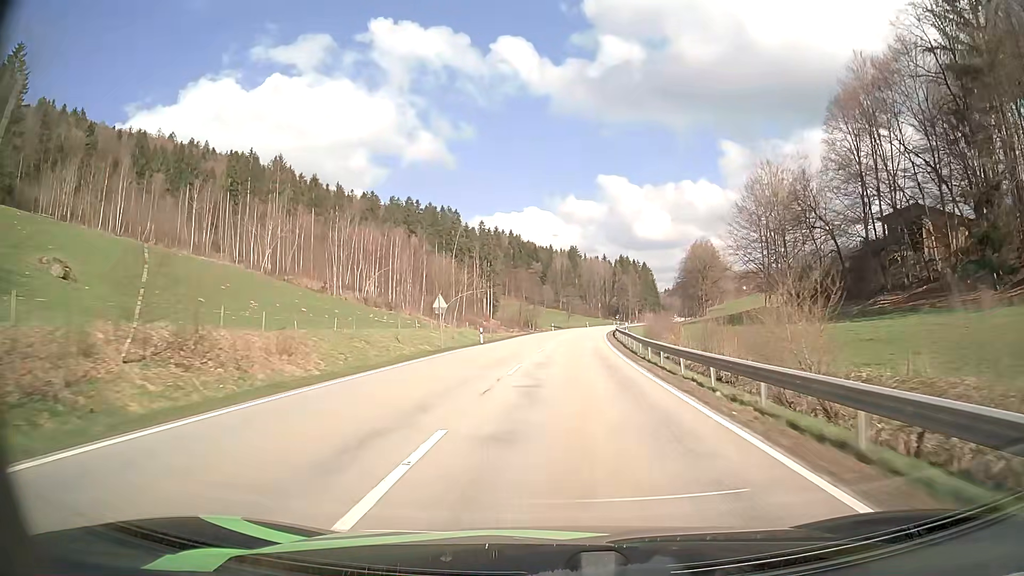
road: secondary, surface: asphalt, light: Day
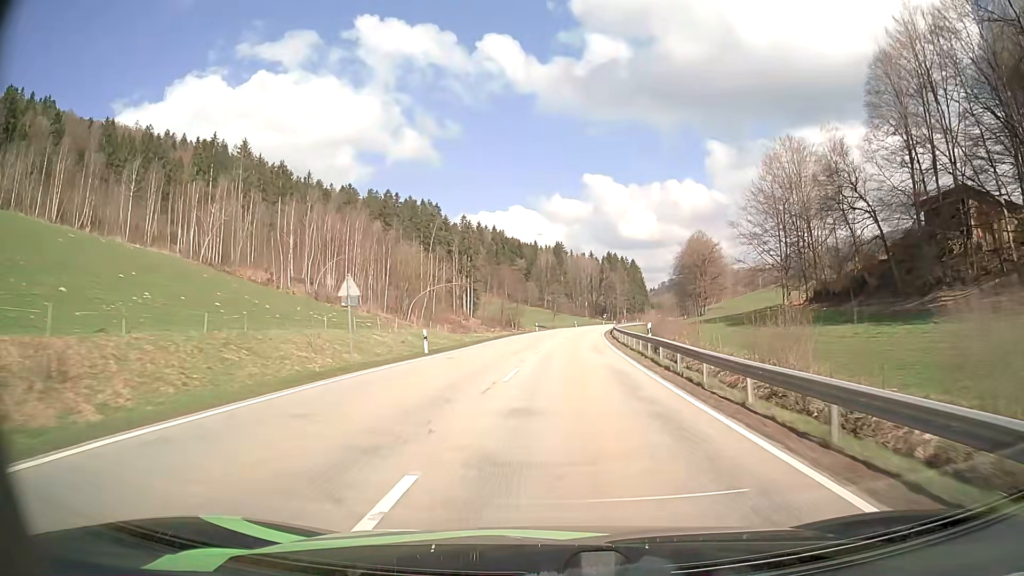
(+0.2, +15.3) m; +1°
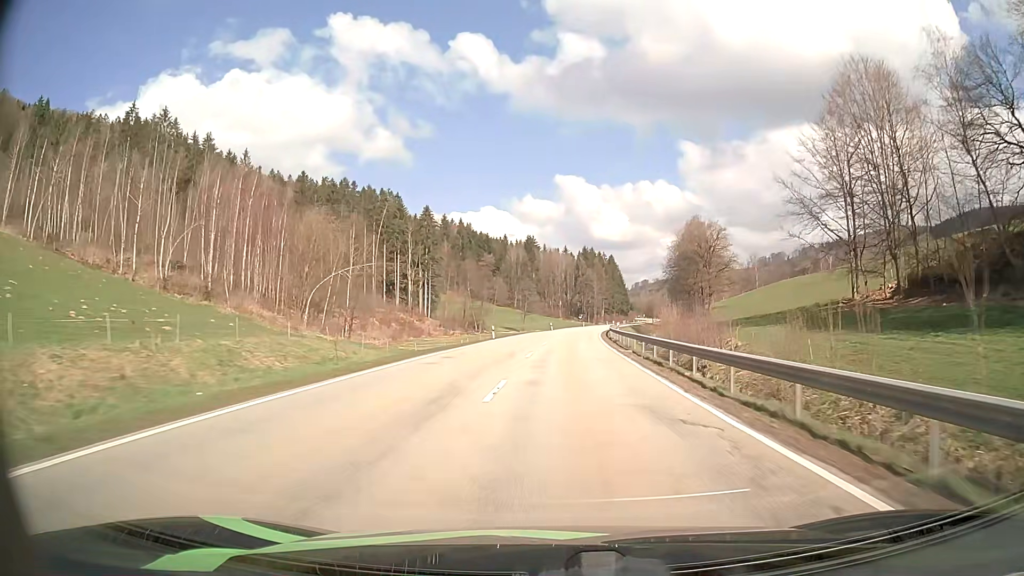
(+0.6, +30.4) m; +2°
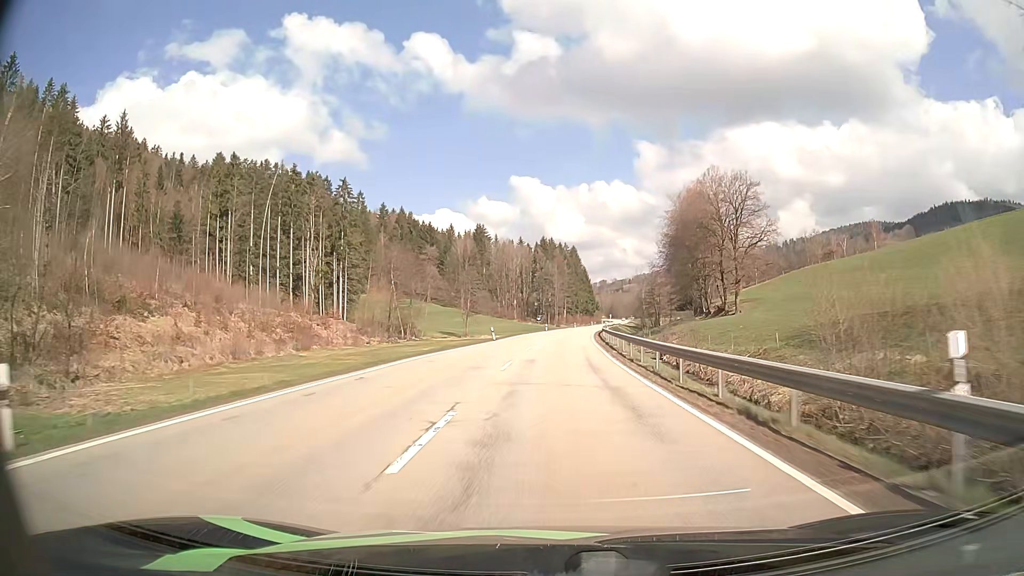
(+1.4, +45.3) m; +4°
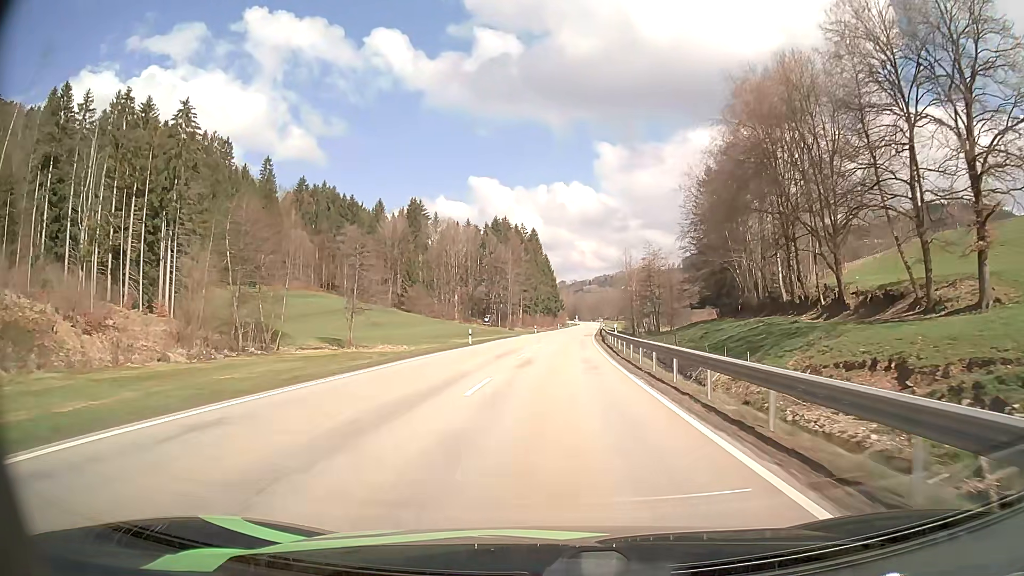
(+1.9, +60.3) m; +4°
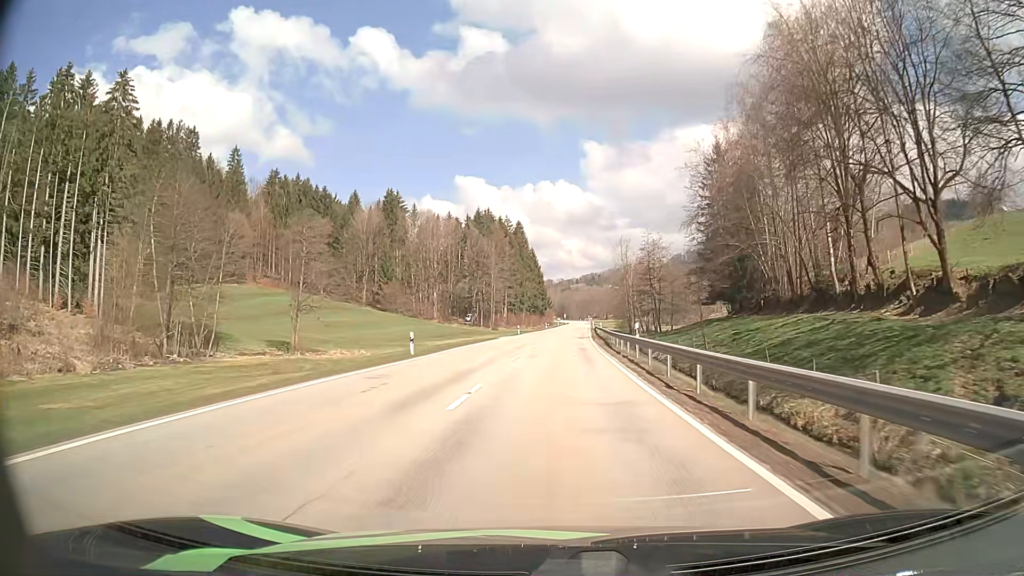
(+0.1, +15.1) m; +1°
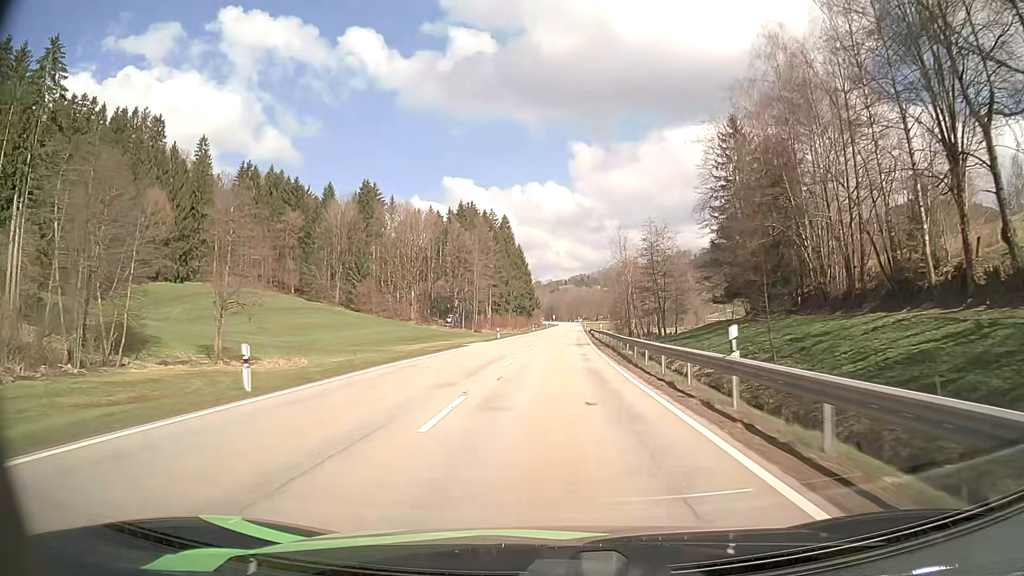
(+0.2, +15.1) m; +1°
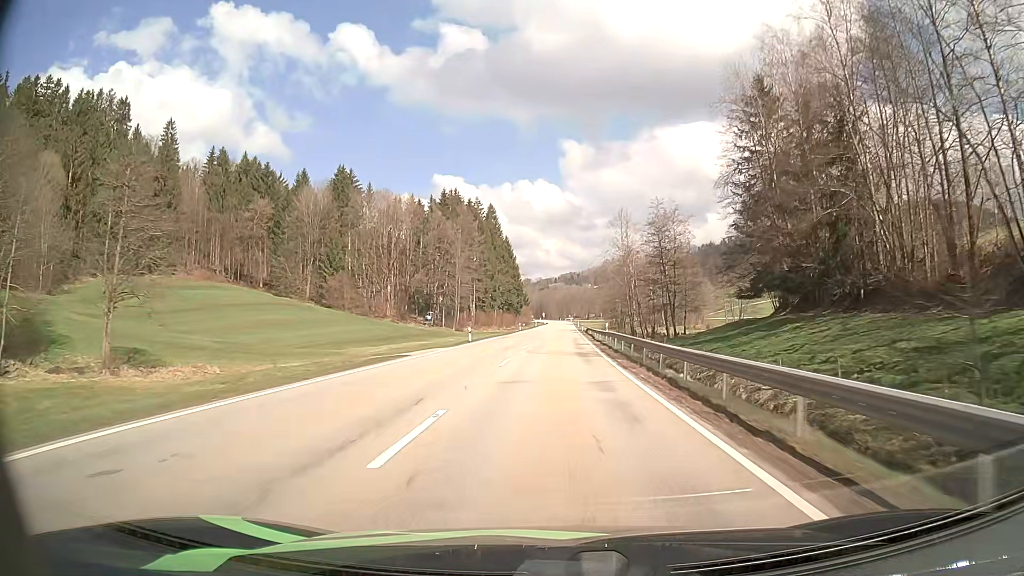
(+0.2, +15.1) m; +1°
(0, +10) (0, +20) (0, +30) (+1, +40) (+1, +50) (+1, +60) (+2, +70) (+2, +80) (+2, +90) (+2, +100) m
